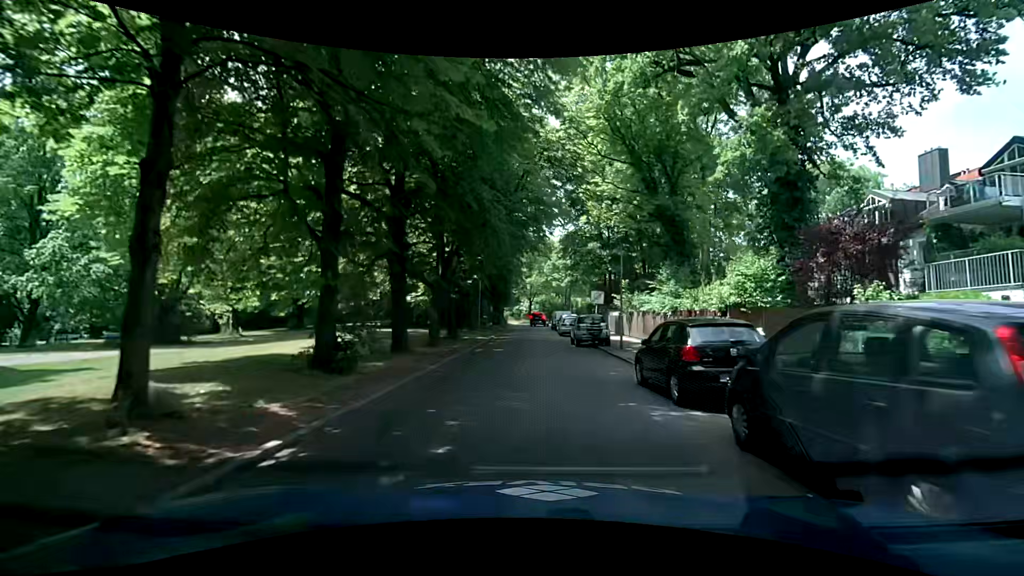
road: residential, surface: asphalt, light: Day
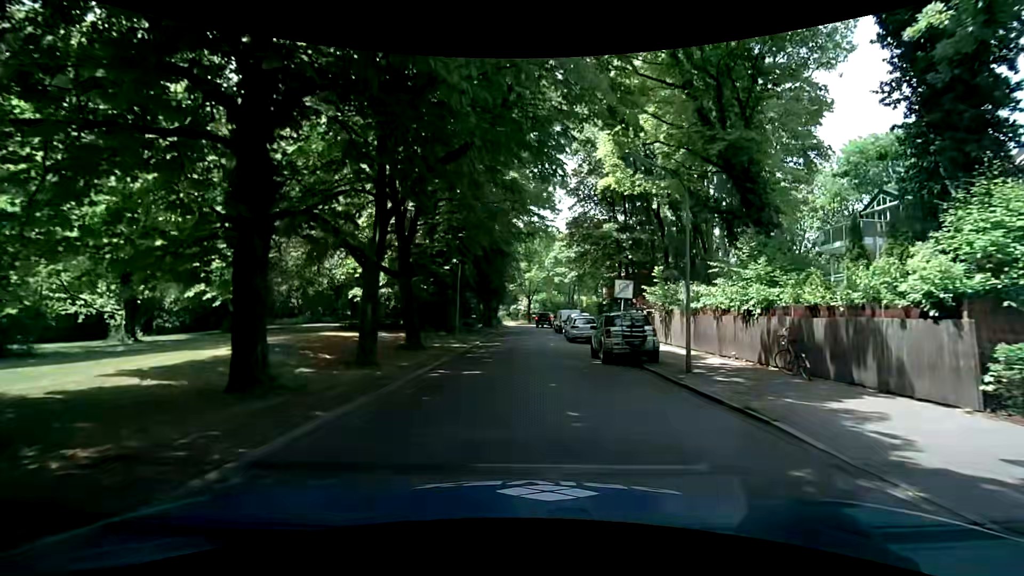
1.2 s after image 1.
(+0.1, +9.7) m; 0°
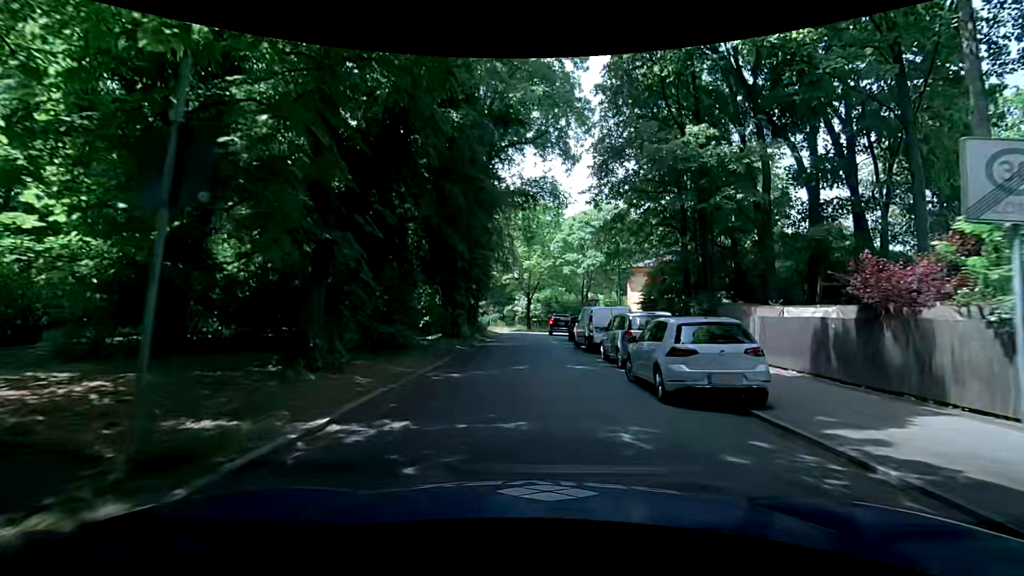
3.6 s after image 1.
(+0.3, +19.4) m; -3°
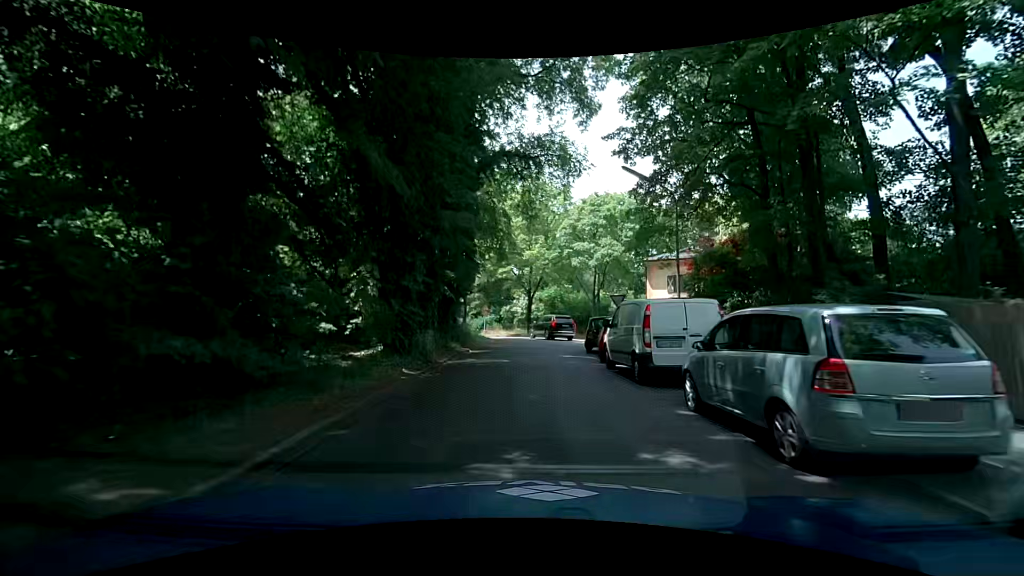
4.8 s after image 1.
(+0.7, +9.1) m; +3°
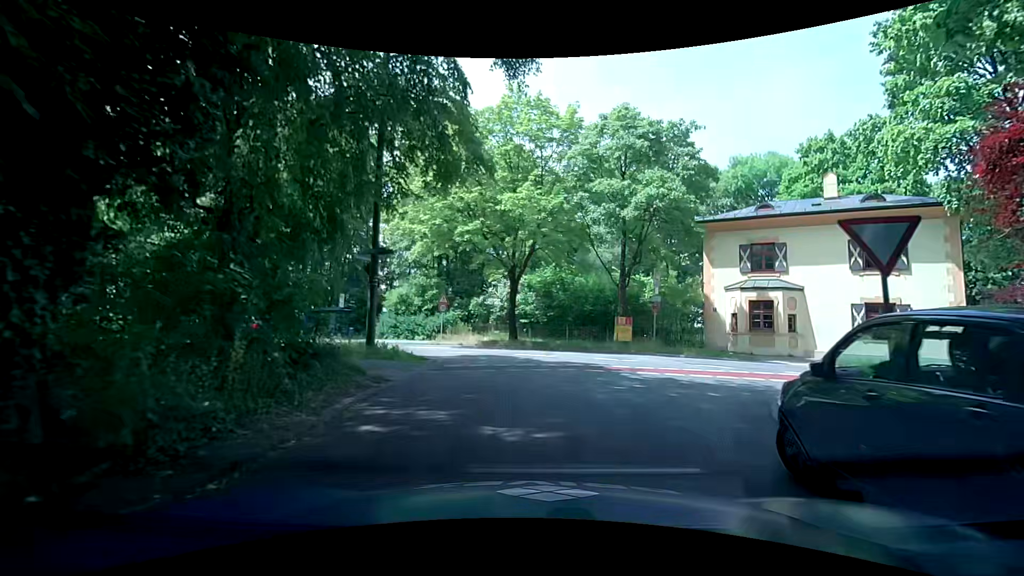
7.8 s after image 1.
(+0.6, +18.8) m; +2°
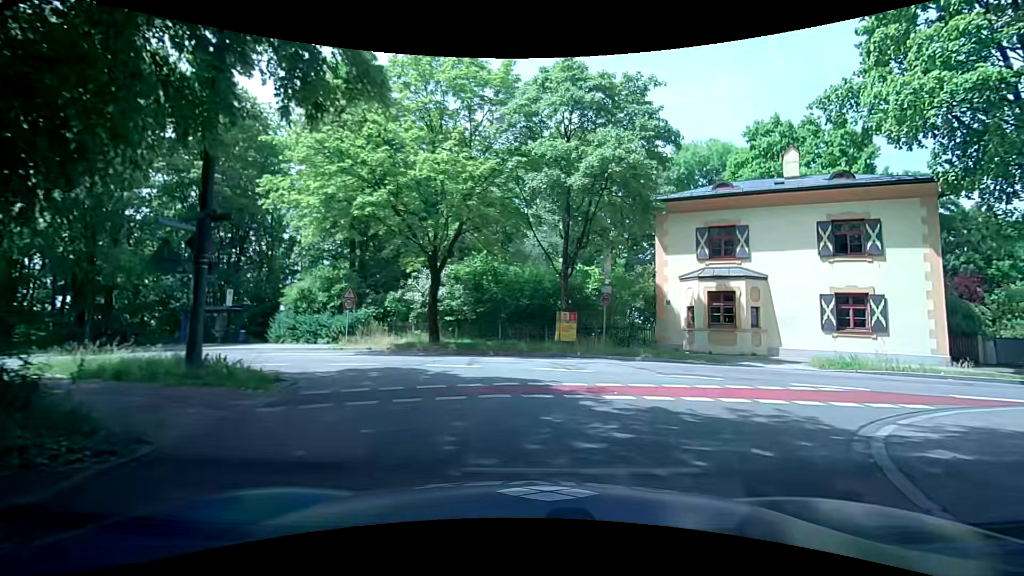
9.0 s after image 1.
(+0.2, +5.0) m; +5°
